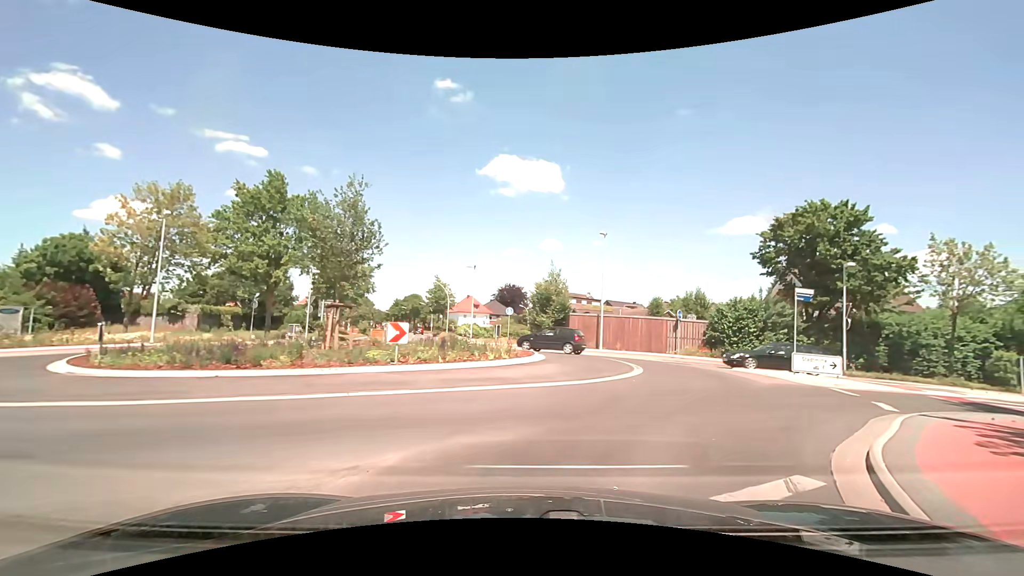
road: secondary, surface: asphalt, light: Day
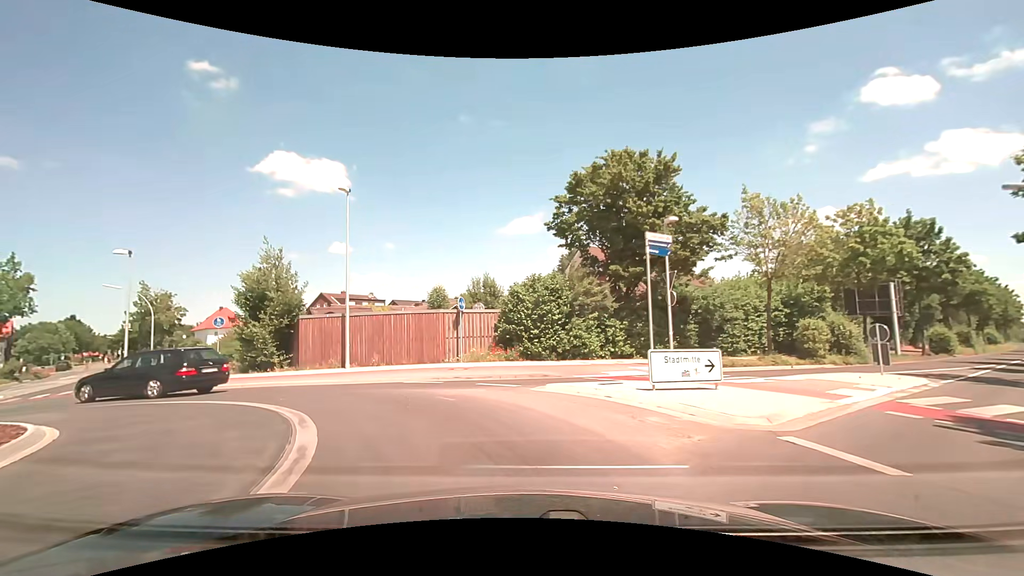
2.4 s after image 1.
(+3.3, +11.4) m; +24°
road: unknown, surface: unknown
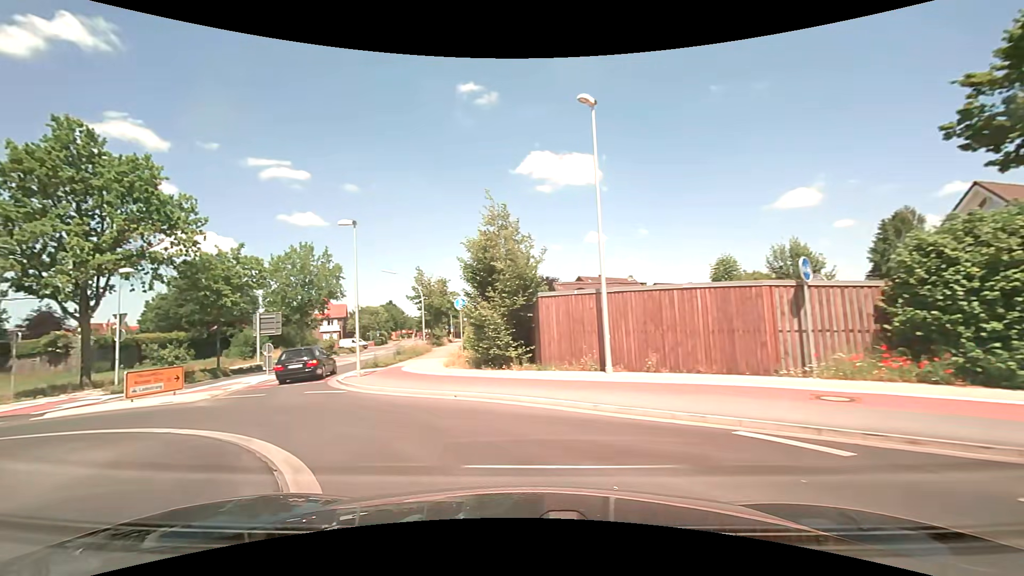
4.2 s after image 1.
(-2.0, +8.6) m; -29°
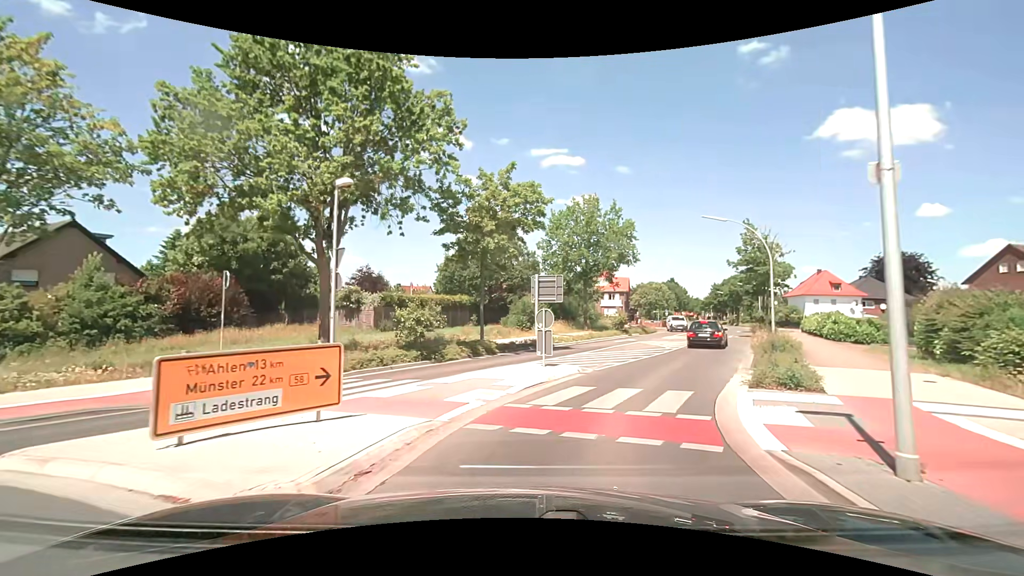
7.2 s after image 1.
(-6.2, +14.2) m; -31°
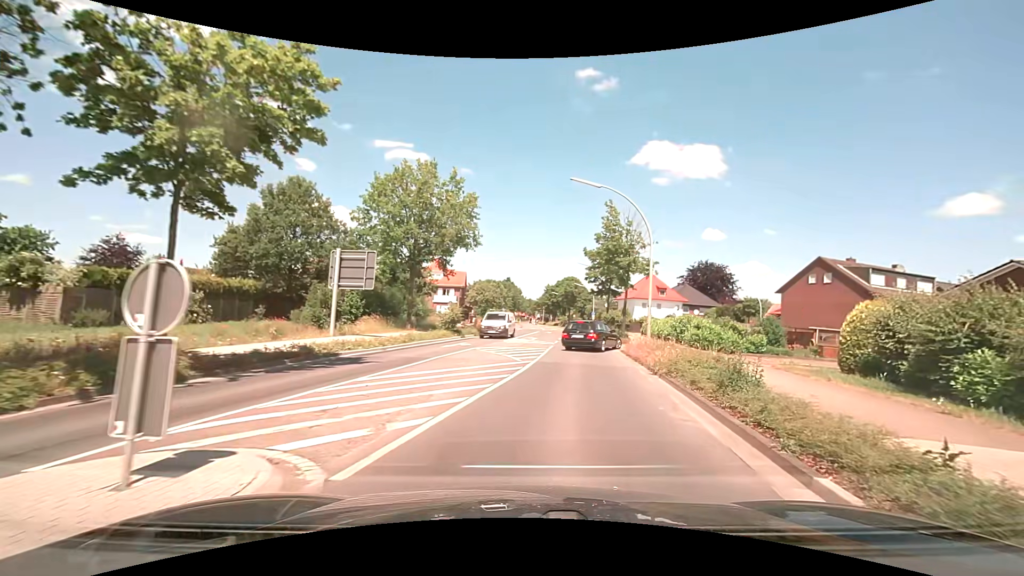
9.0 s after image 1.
(+1.6, +10.6) m; +18°
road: secondary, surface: asphalt
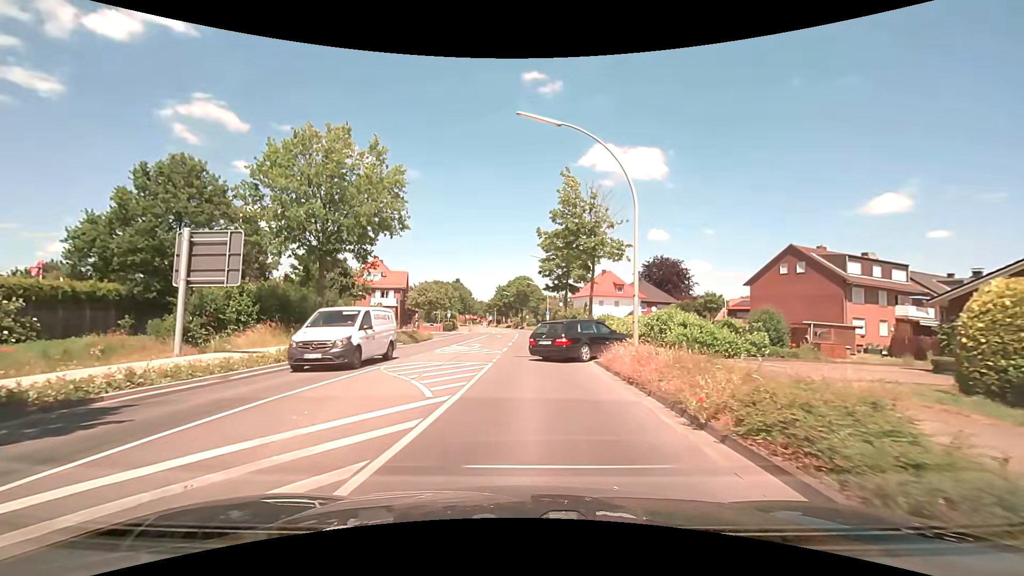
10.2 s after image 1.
(+0.6, +7.6) m; +6°
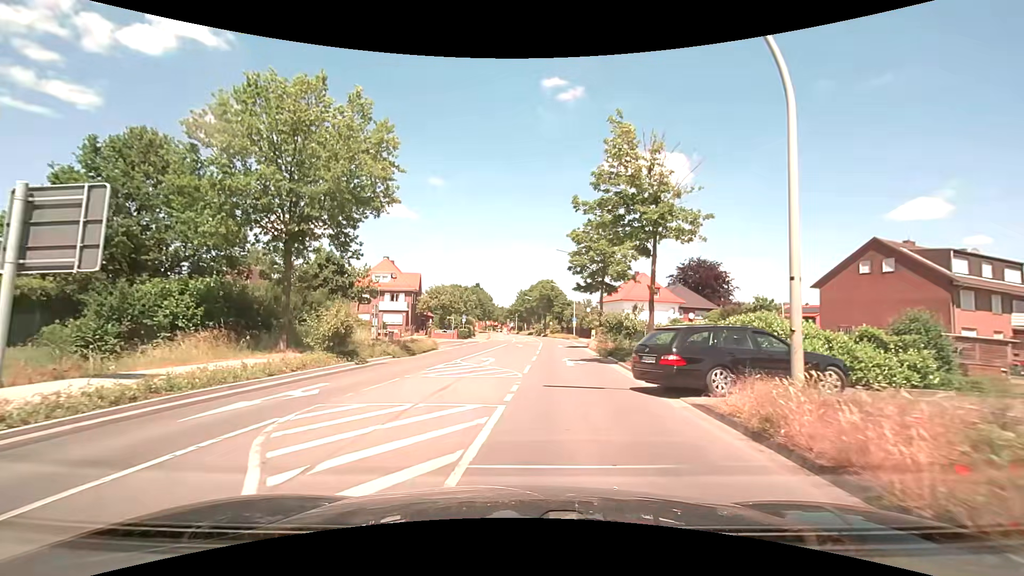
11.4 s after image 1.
(-0.3, +7.8) m; -3°
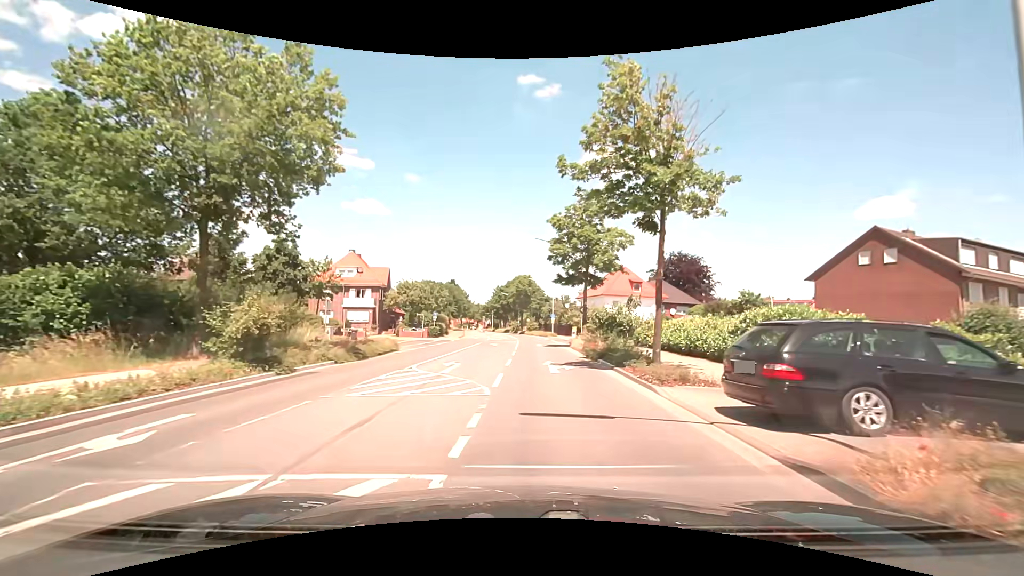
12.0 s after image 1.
(+0.1, +4.2) m; +3°
(0, +10) (+1, +20) (+1, +30) (+1, +40) (+1, +50) (0, +60) (0, +70) (-1, +80) (-2, +90) (-4, +100) m
